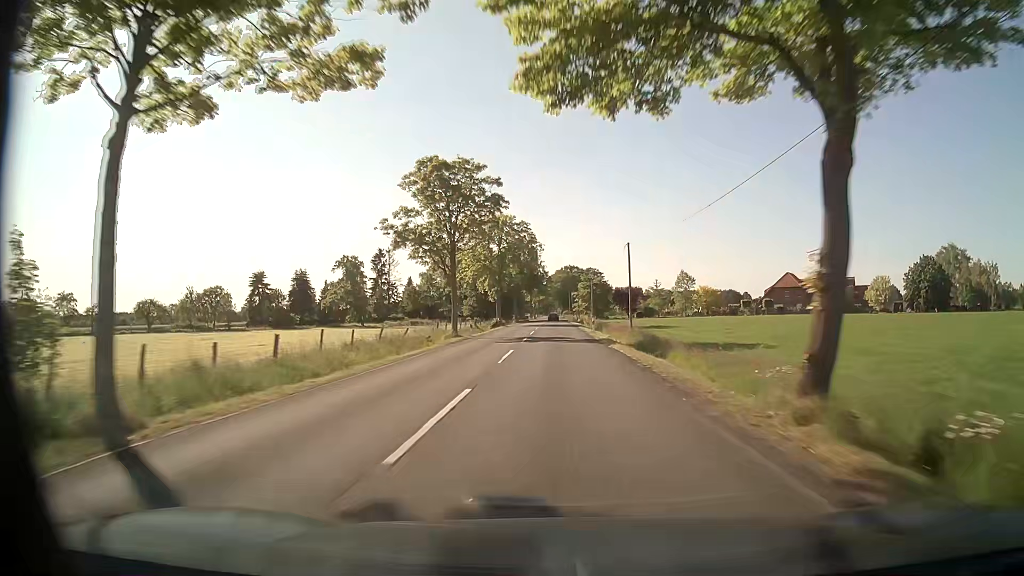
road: secondary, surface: asphalt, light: Day
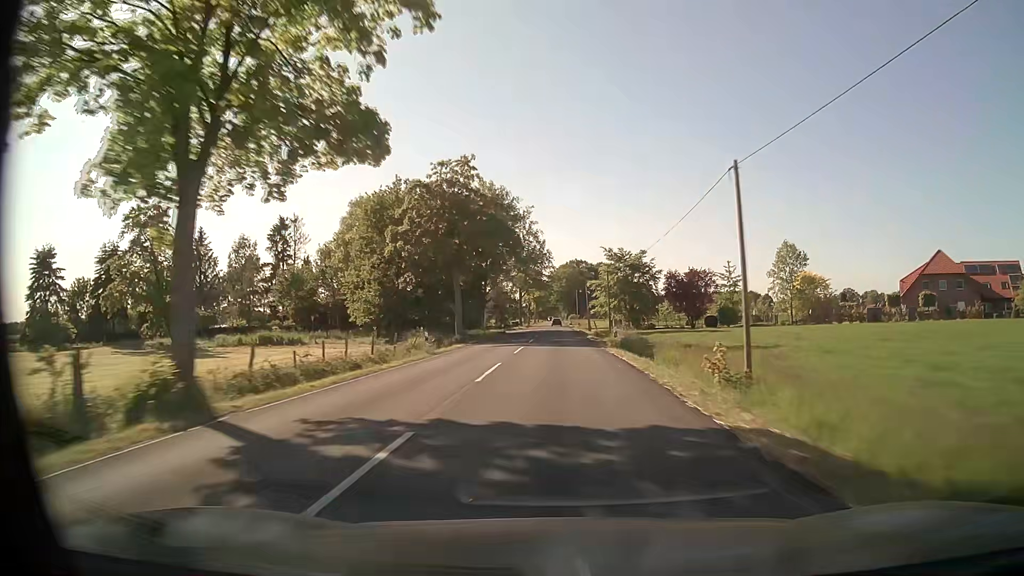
(-0.1, +64.6) m; -1°
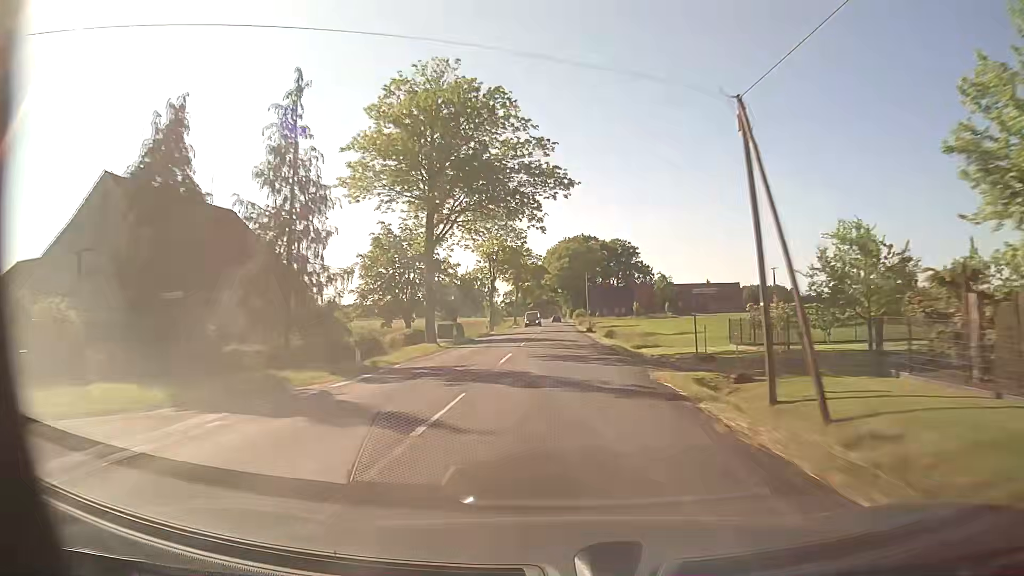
(+0.3, +80.8) m; 0°
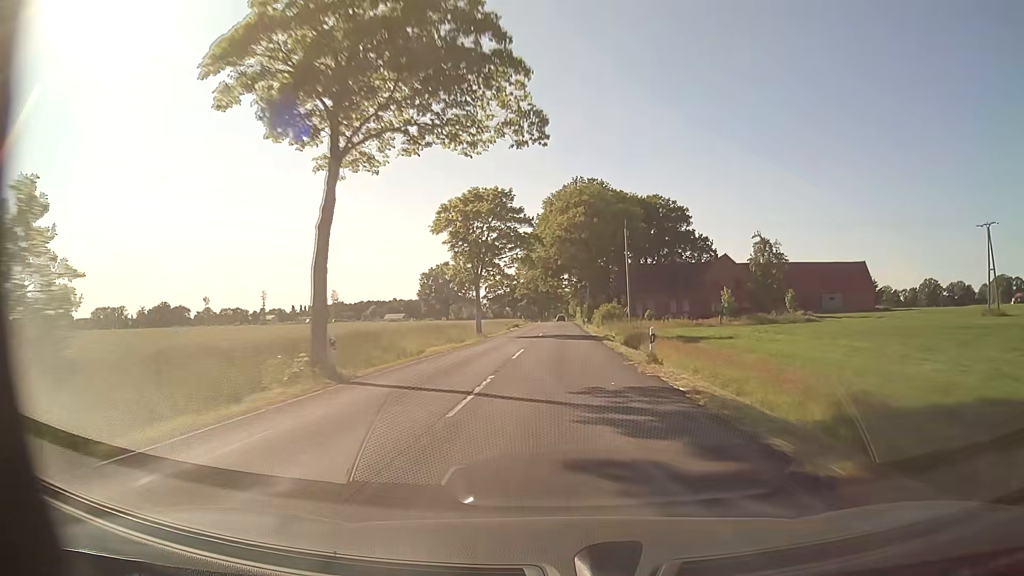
(+0.3, +80.8) m; 0°
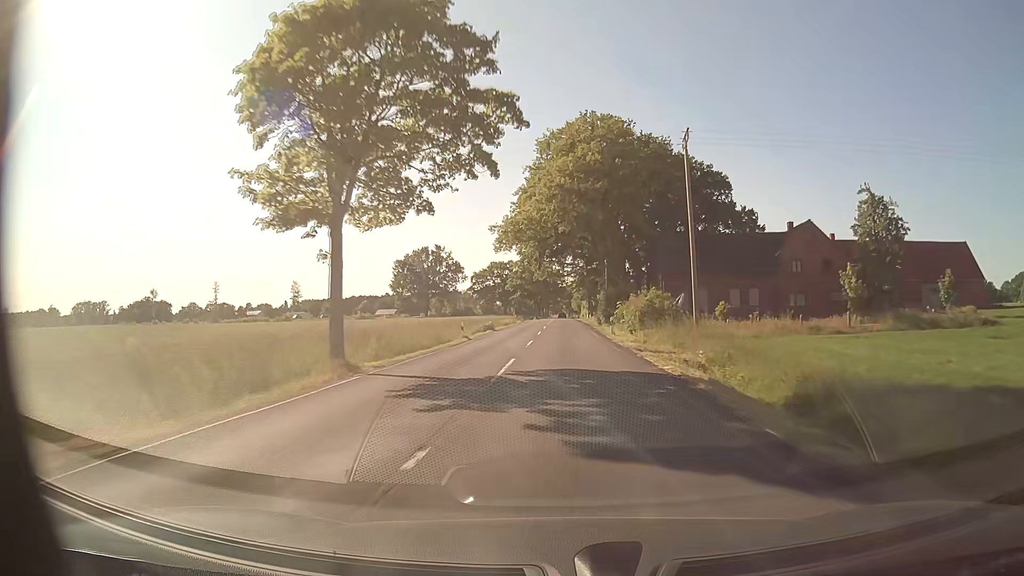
(0.0, +32.3) m; 0°
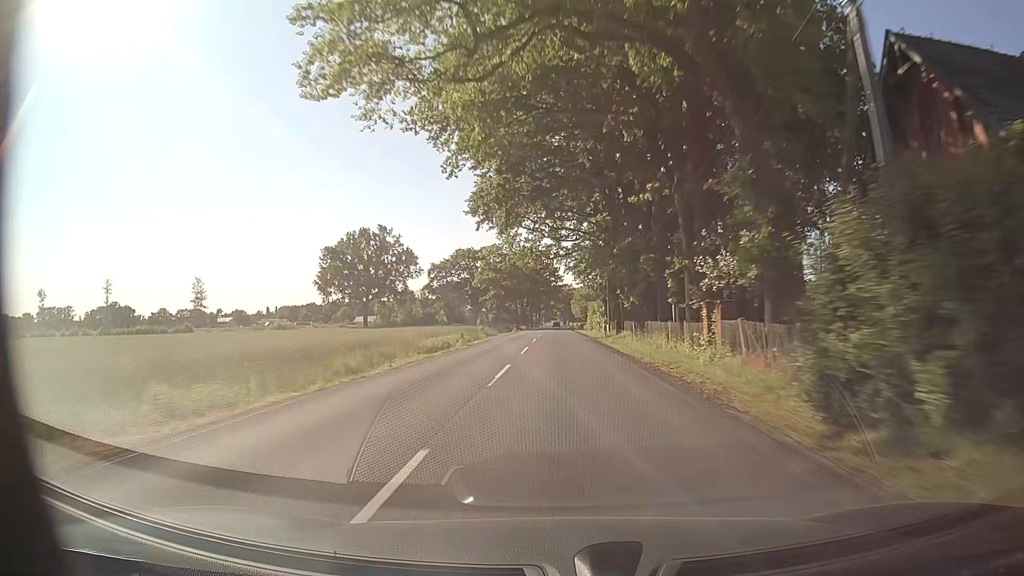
(+0.1, +48.5) m; 0°
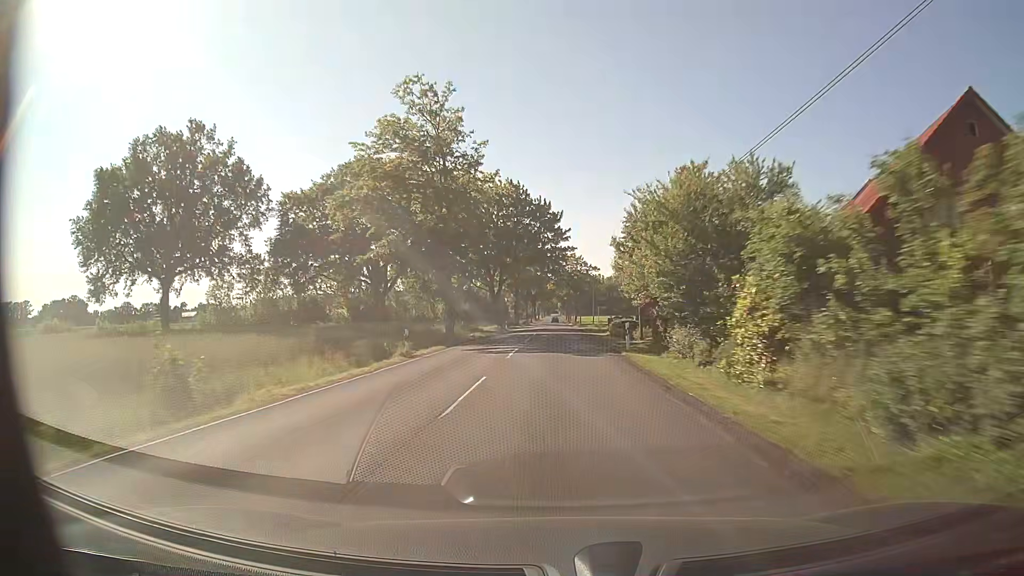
(+0.1, +64.5) m; 0°
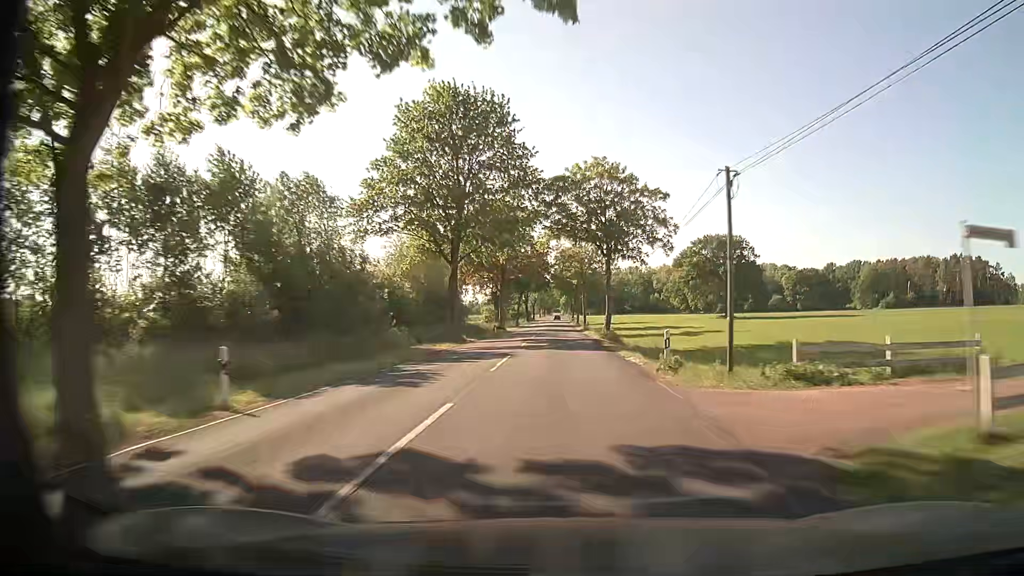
(-0.2, +64.7) m; 0°
(0, +10) (0, +20) (0, +30) (0, +40) (0, +50) (0, +60) (0, +70) (0, +80) (0, +90) (0, +100) m
